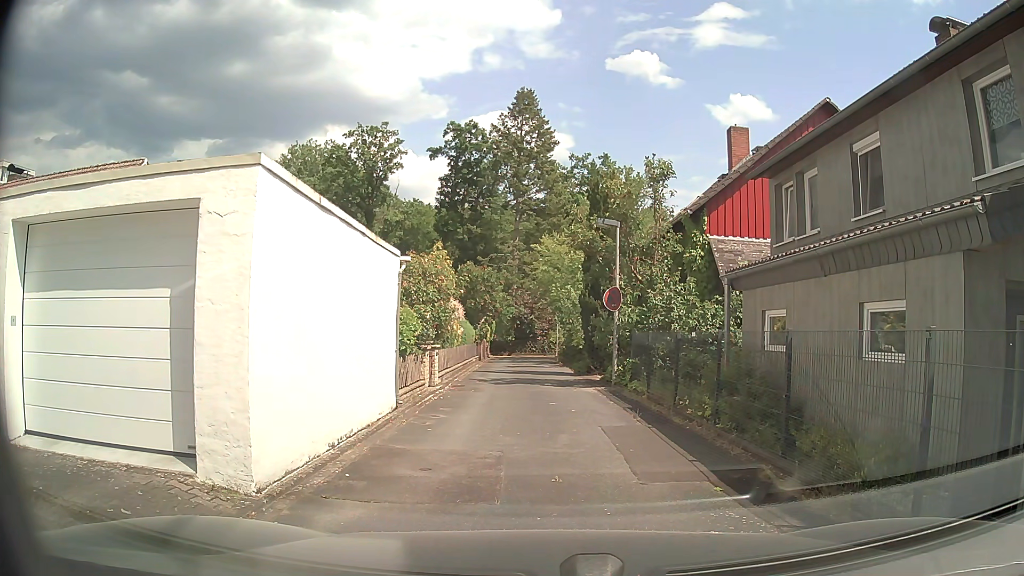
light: Day
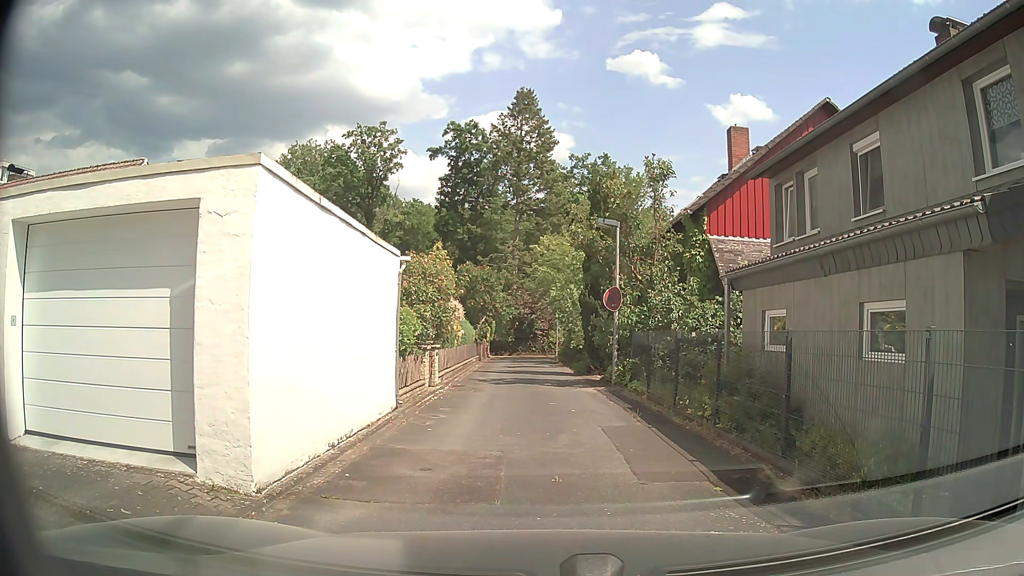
(0.0, 0.0) m; 0°
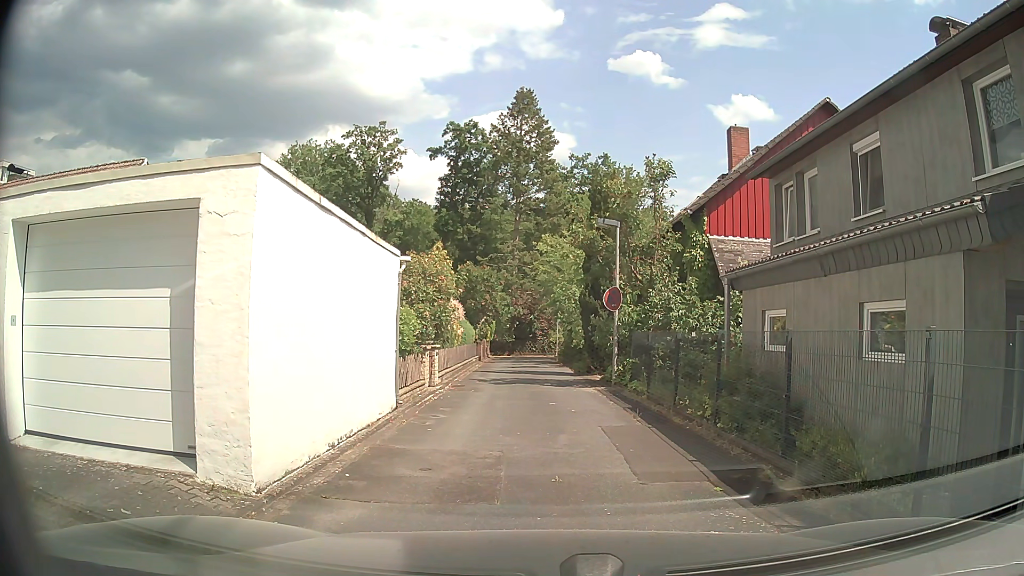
(0.0, 0.0) m; 0°
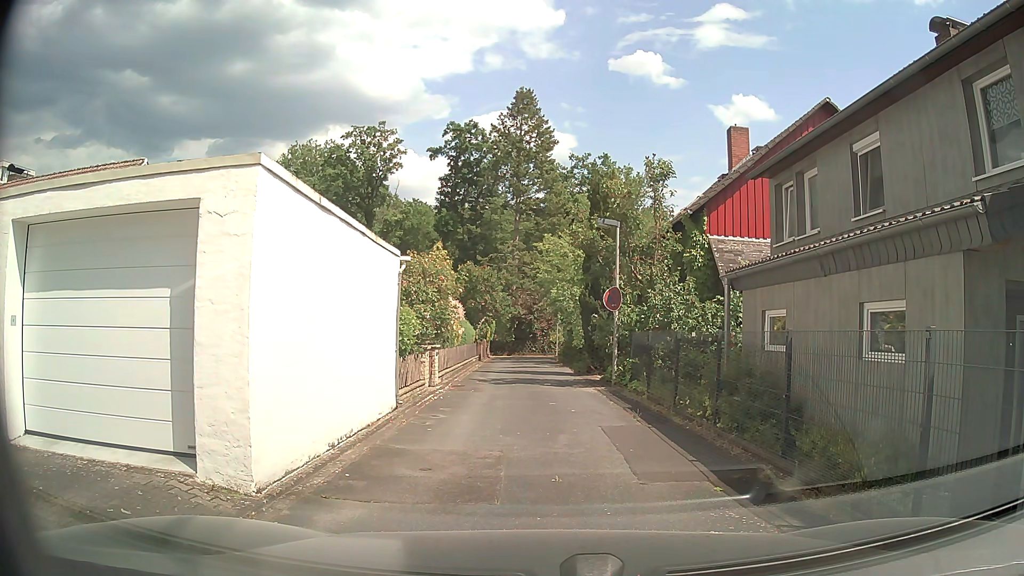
(0.0, 0.0) m; 0°
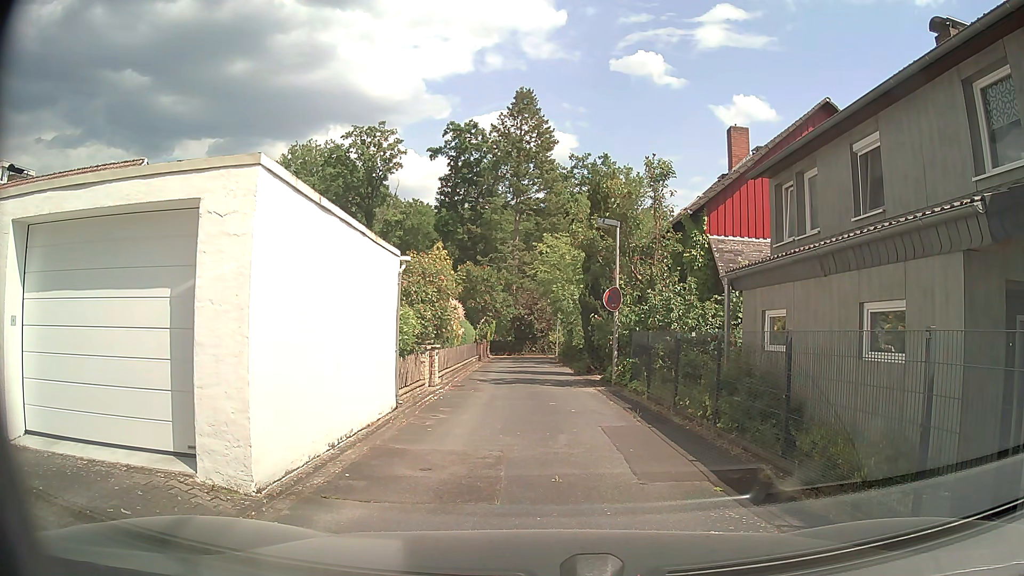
(0.0, 0.0) m; 0°
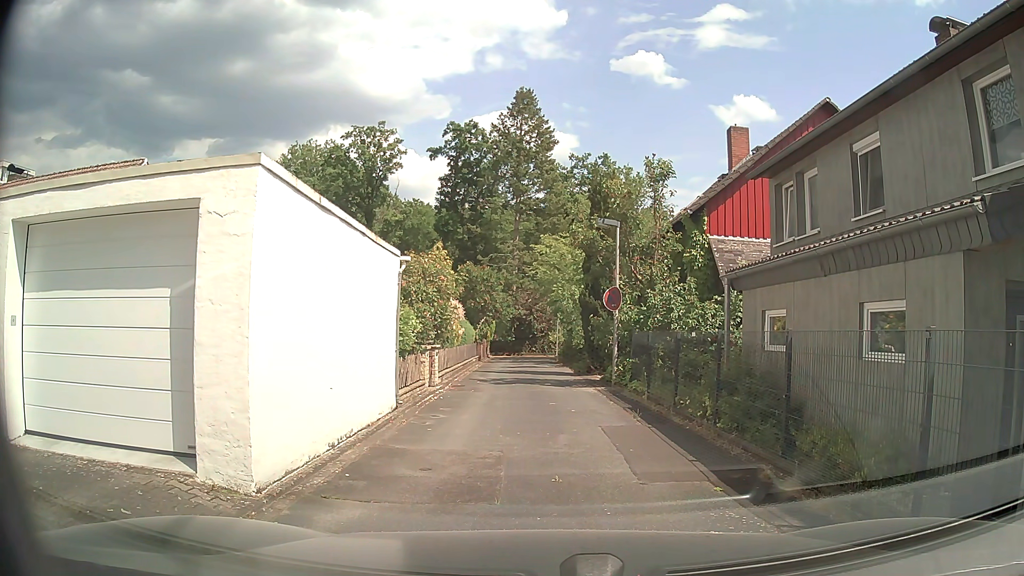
(0.0, 0.0) m; 0°
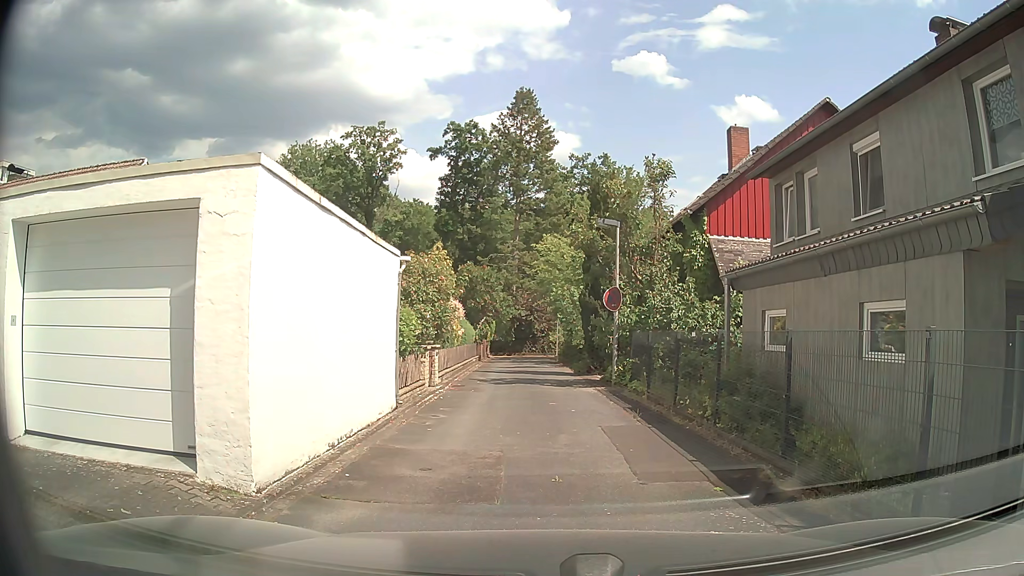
(0.0, 0.0) m; 0°
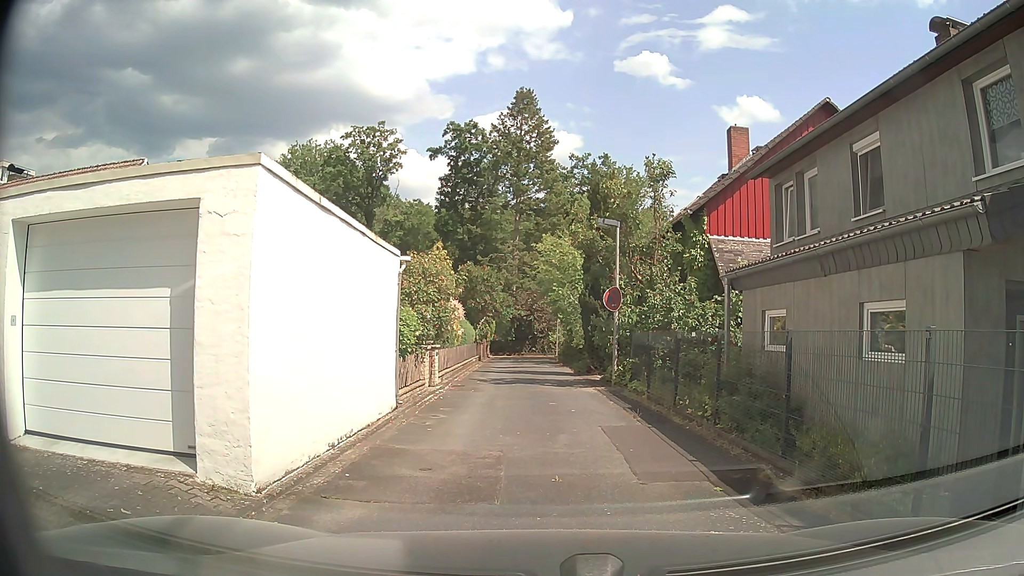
(0.0, 0.0) m; 0°
